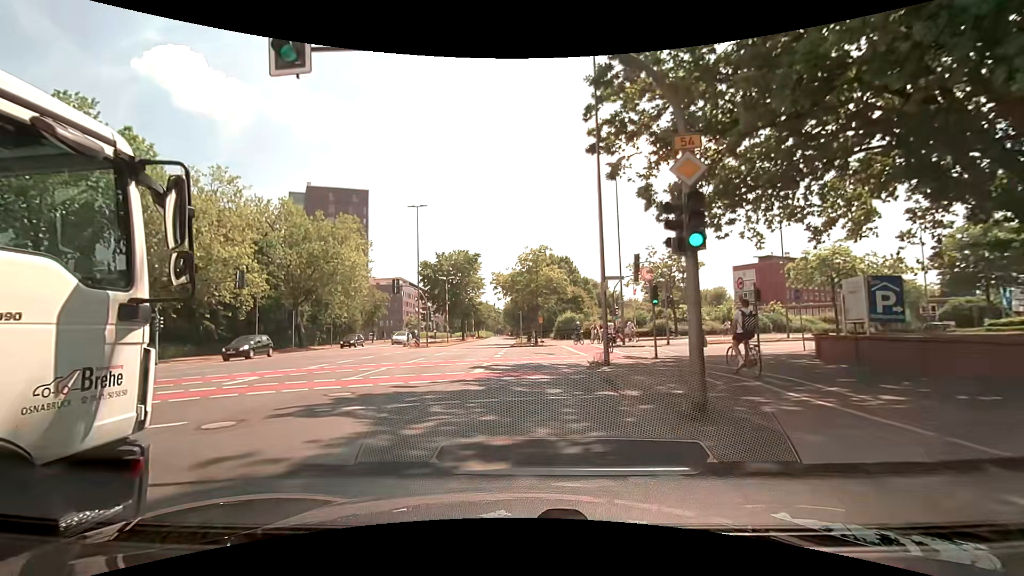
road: primary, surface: asphalt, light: Day
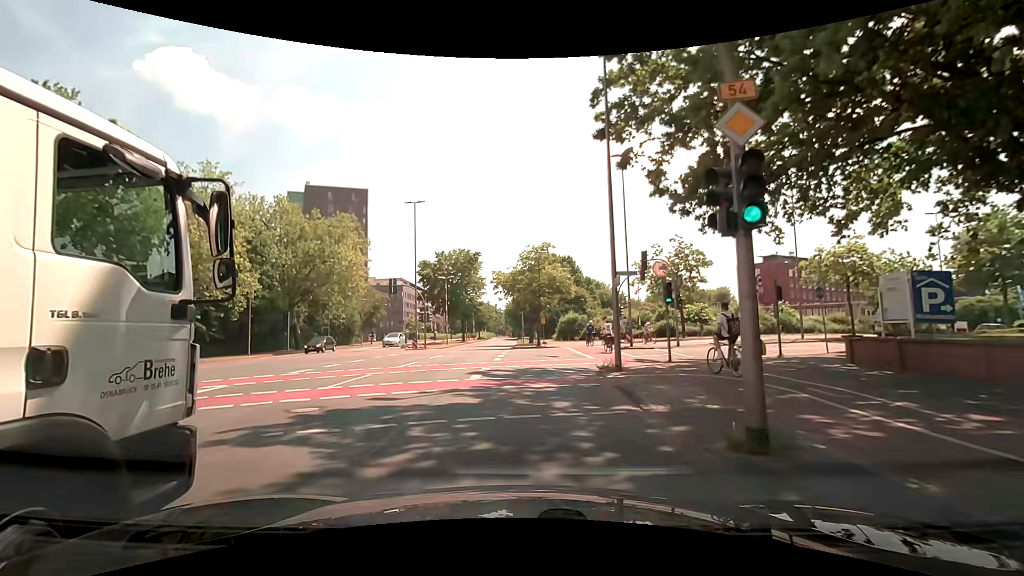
(0.0, +1.8) m; -1°
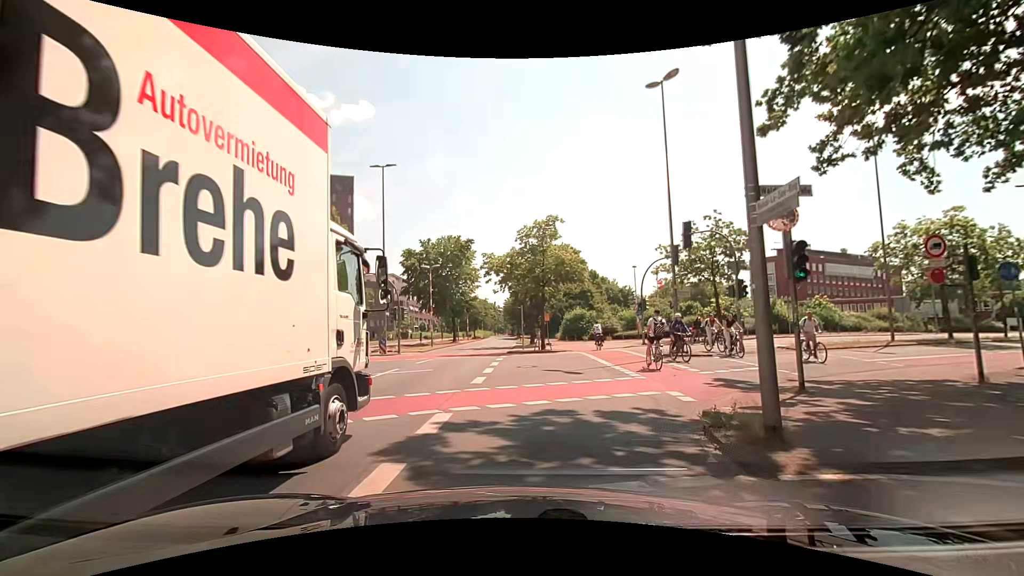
(+0.1, +9.2) m; 0°
